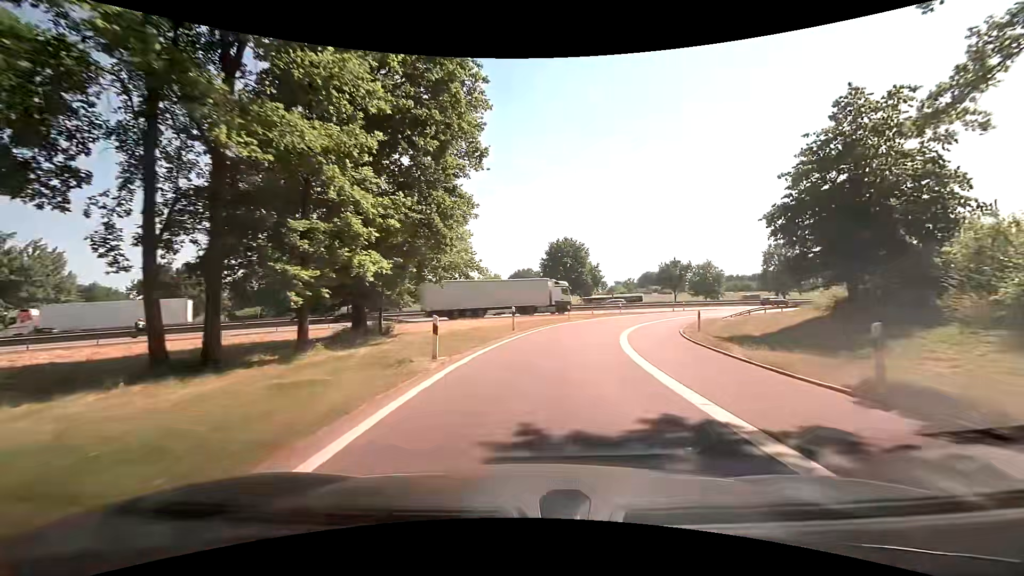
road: motorway_link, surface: asphalt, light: Day
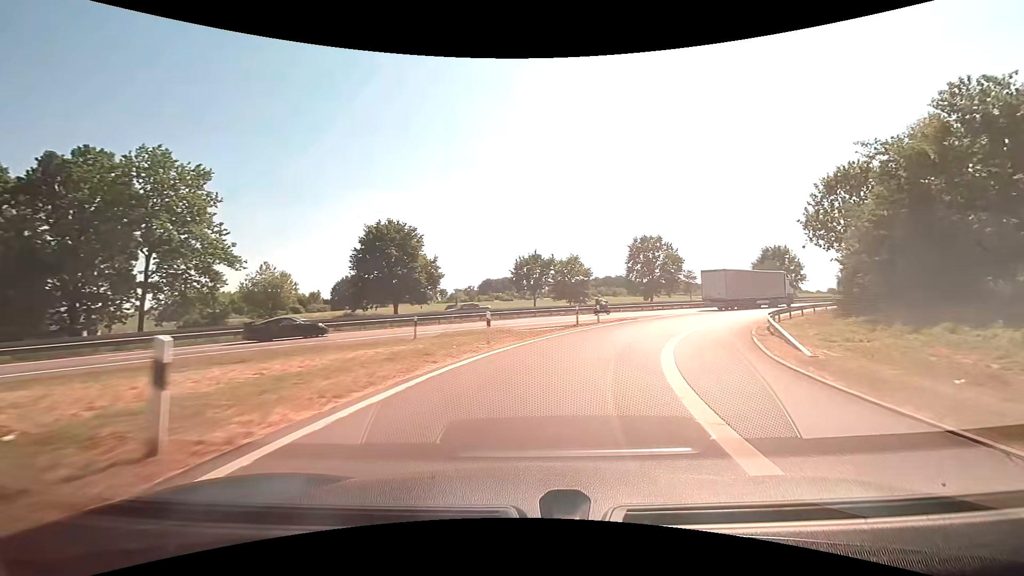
(+4.1, +30.5) m; +17°
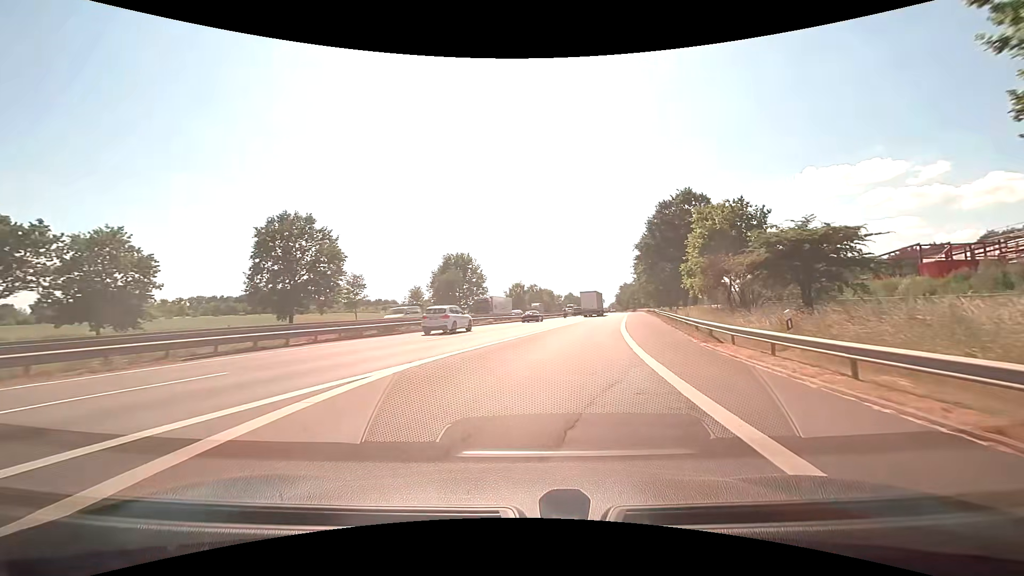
(+12.4, +36.2) m; +36°
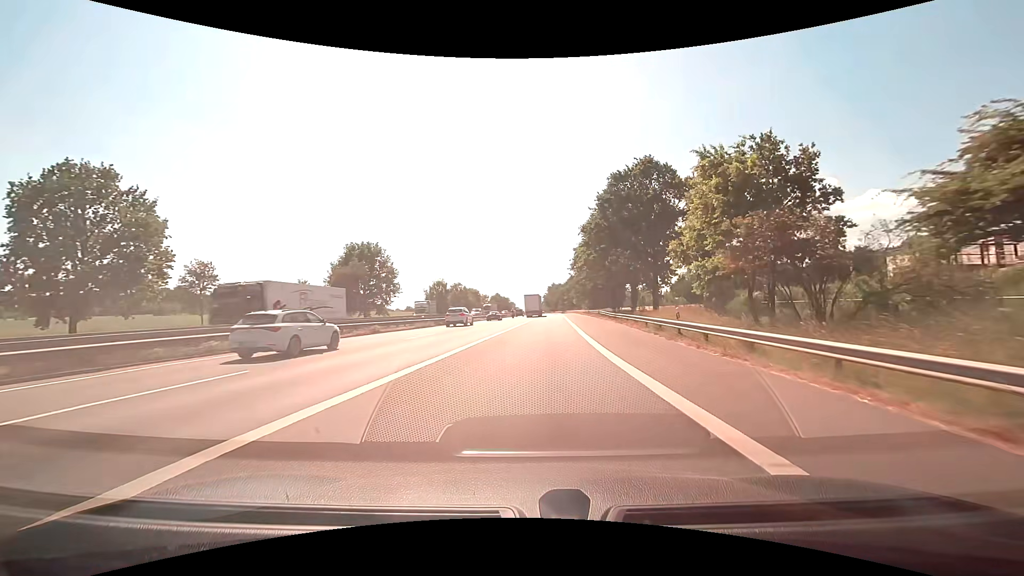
(+1.5, +17.0) m; +9°
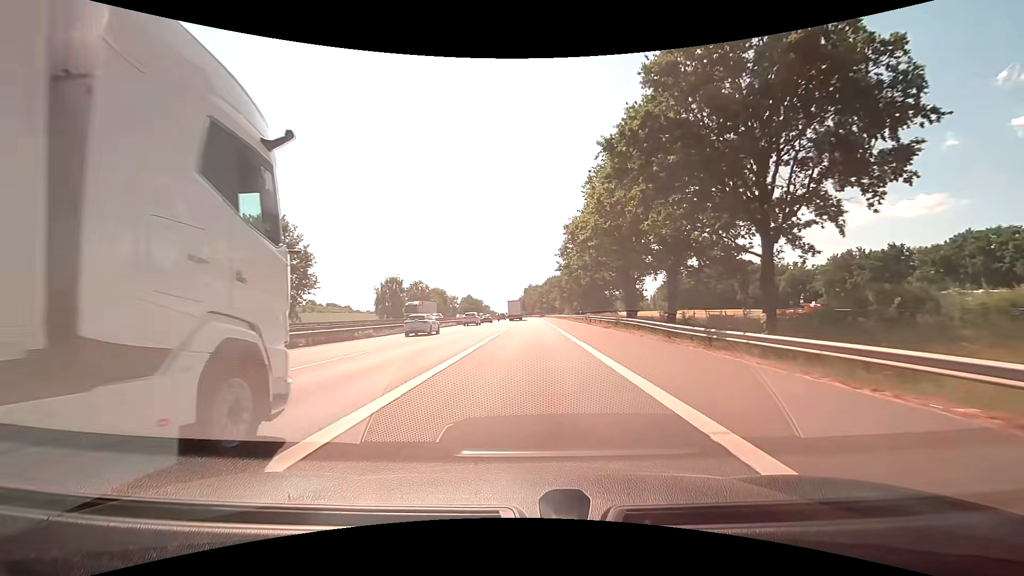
(+1.2, +28.9) m; +4°
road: motorway
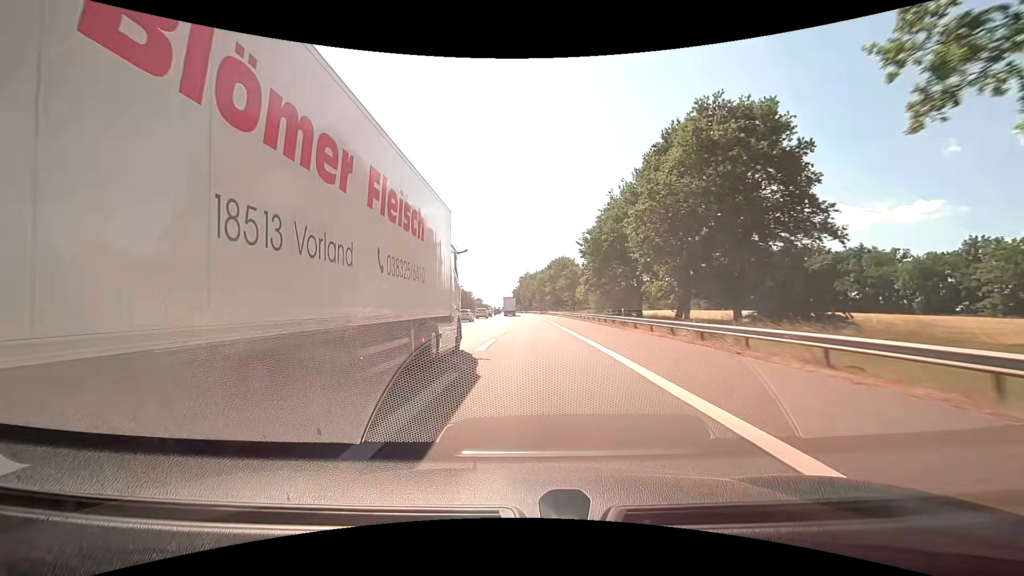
(-0.1, +59.0) m; 0°
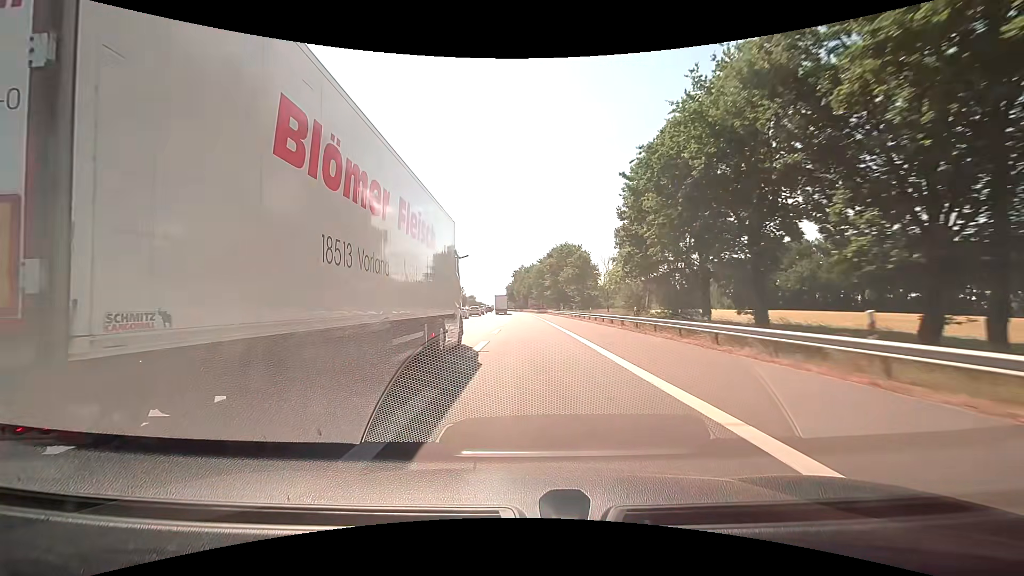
(+0.1, +26.2) m; 0°
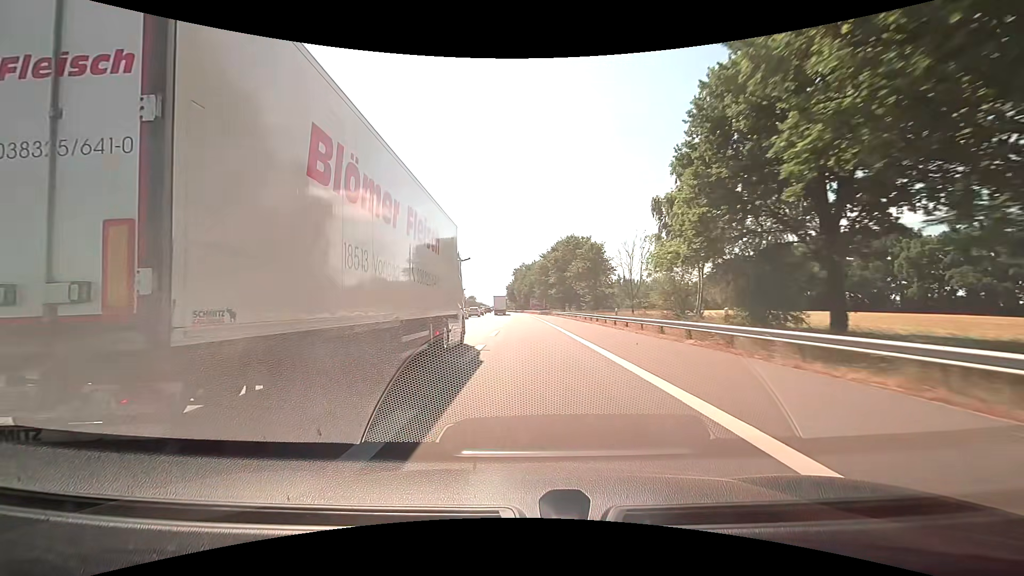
(0.0, +13.4) m; 0°
(0, +10) (0, +20) (0, +30) (0, +40) (0, +50) (0, +60) (0, +70) (0, +80) (-1, +90) (-1, +100) m
